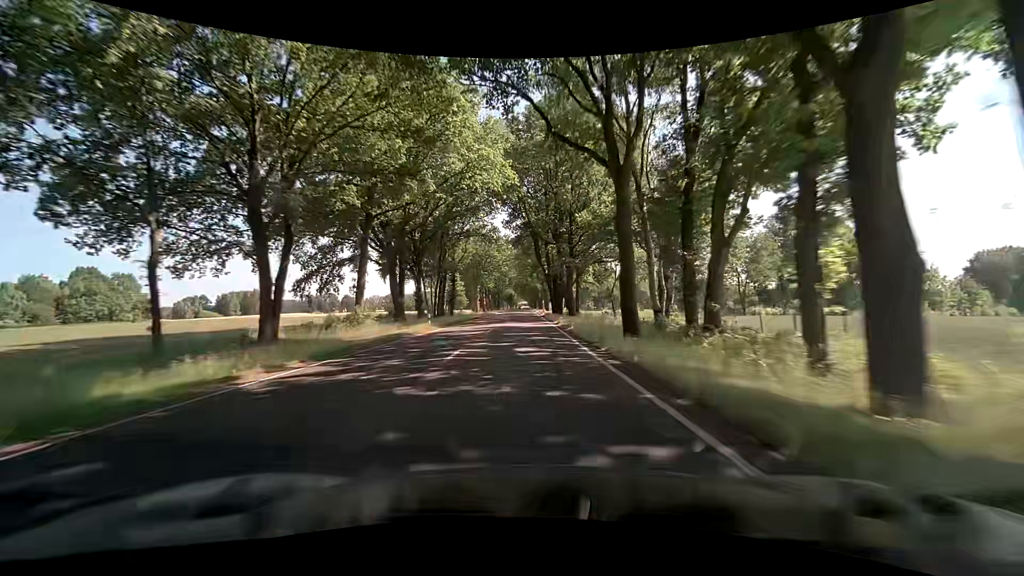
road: primary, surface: asphalt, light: Day
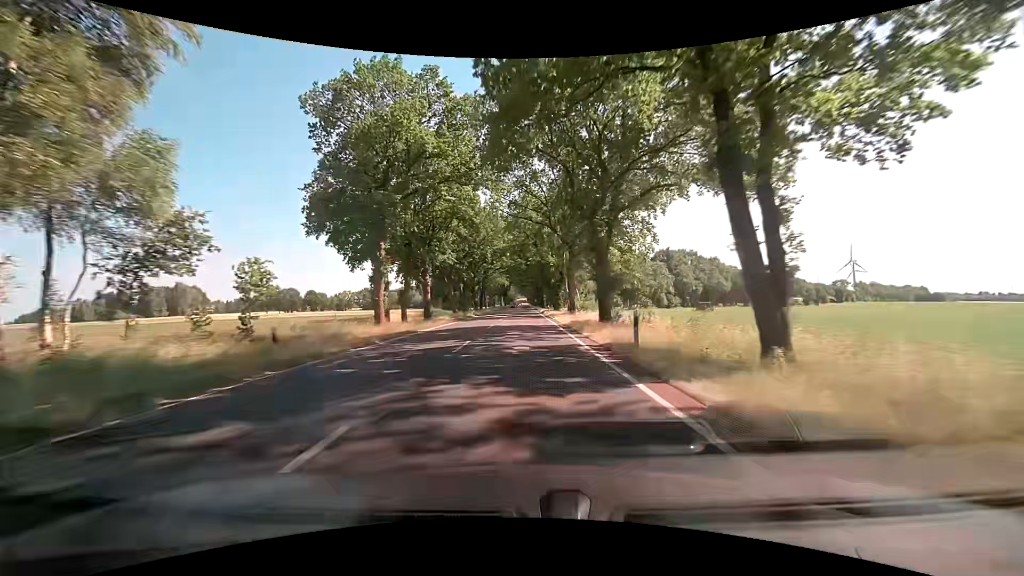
(0.0, +71.9) m; 0°
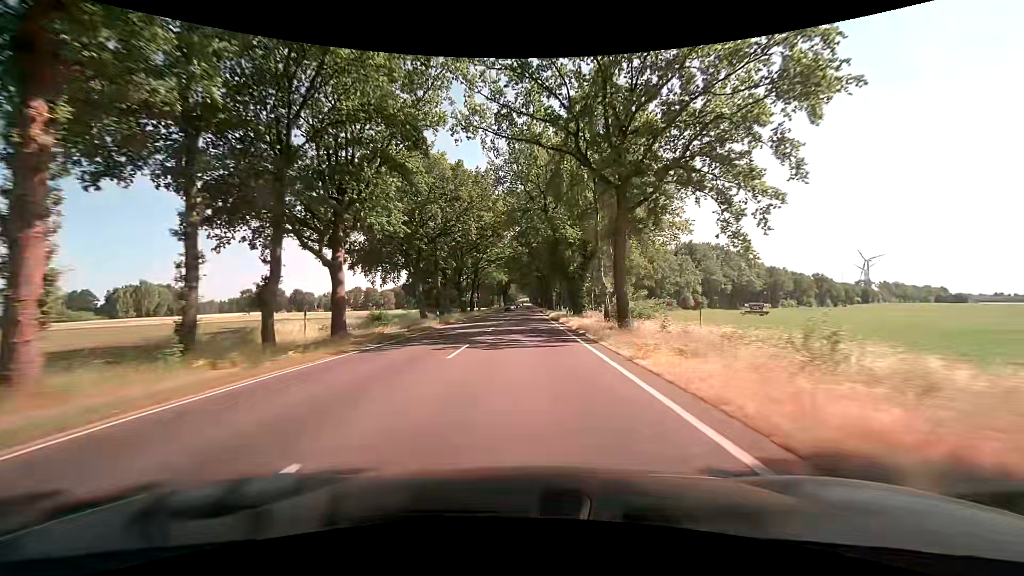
(-0.2, +25.8) m; -1°
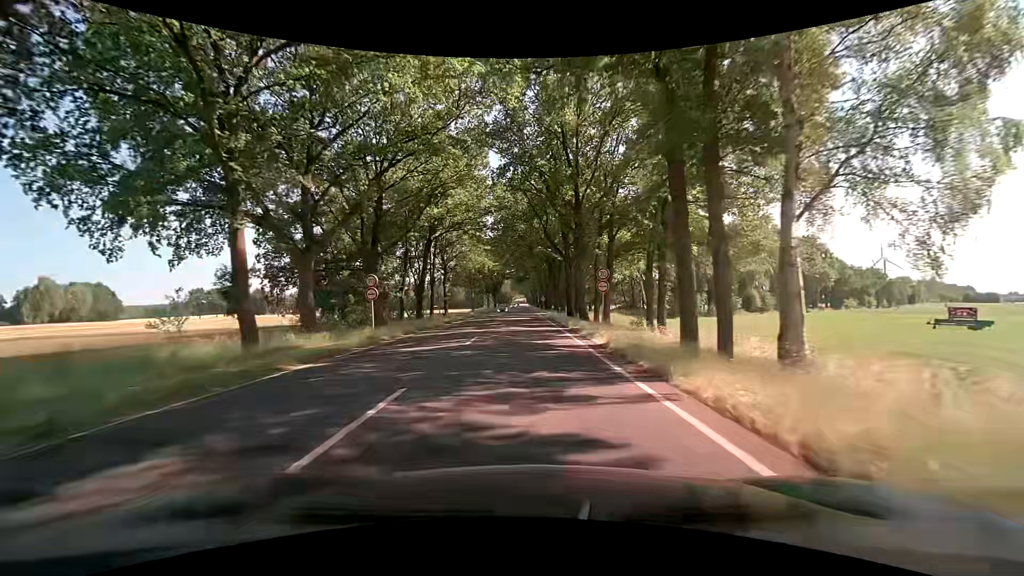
(+0.1, +45.2) m; 0°
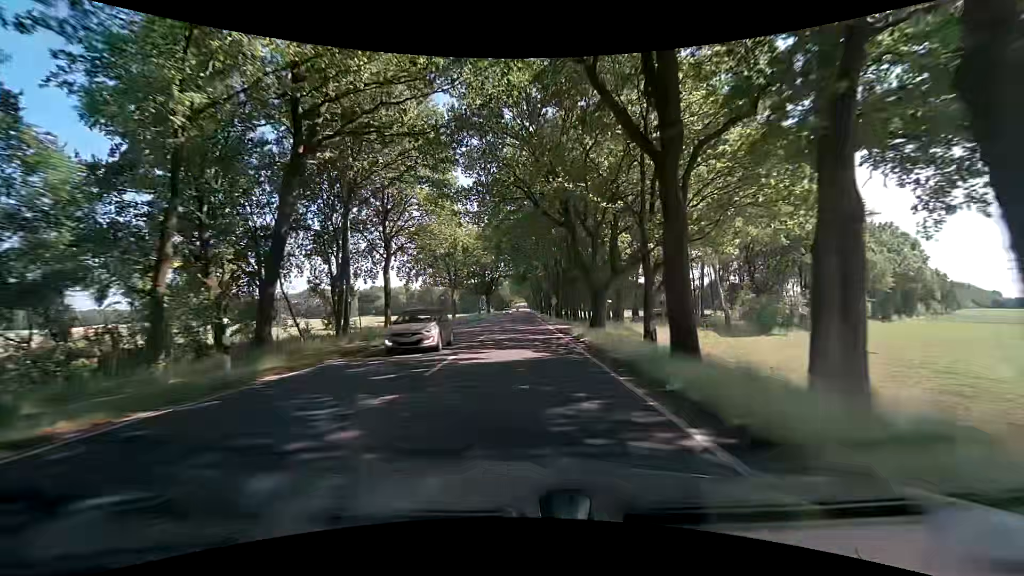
(-0.1, +31.0) m; 0°
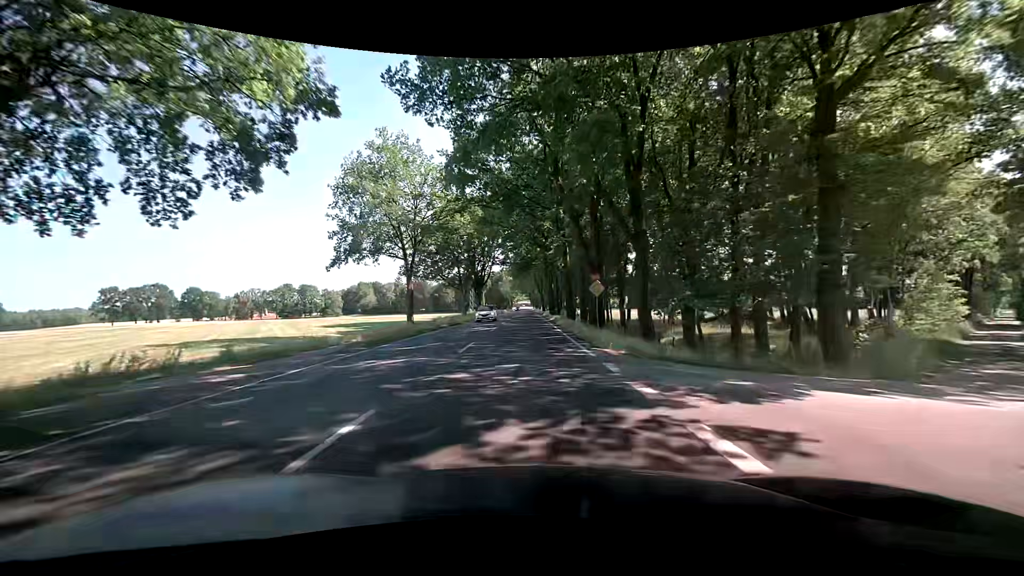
(-0.1, +32.3) m; 0°
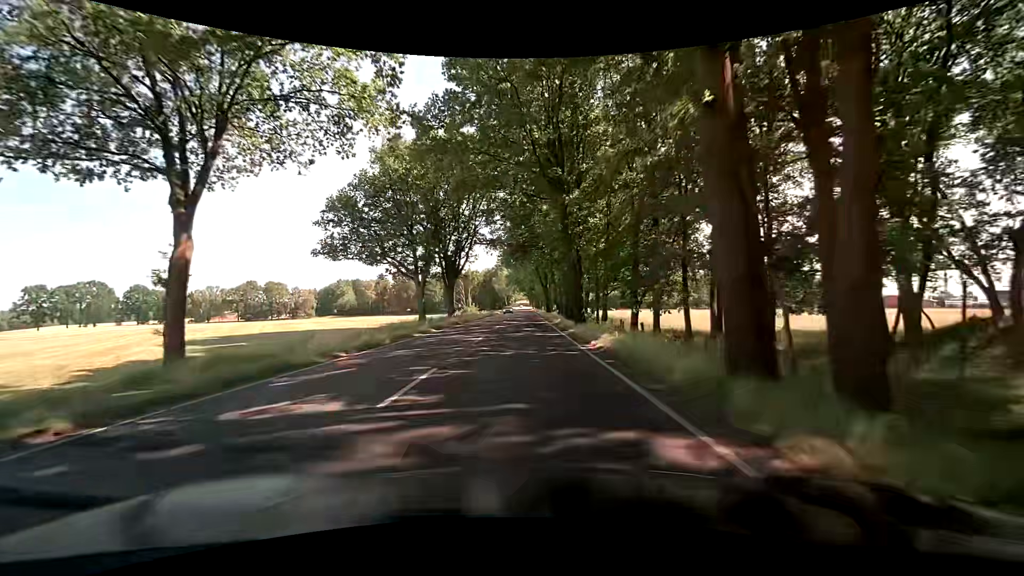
(0.0, +32.7) m; 0°
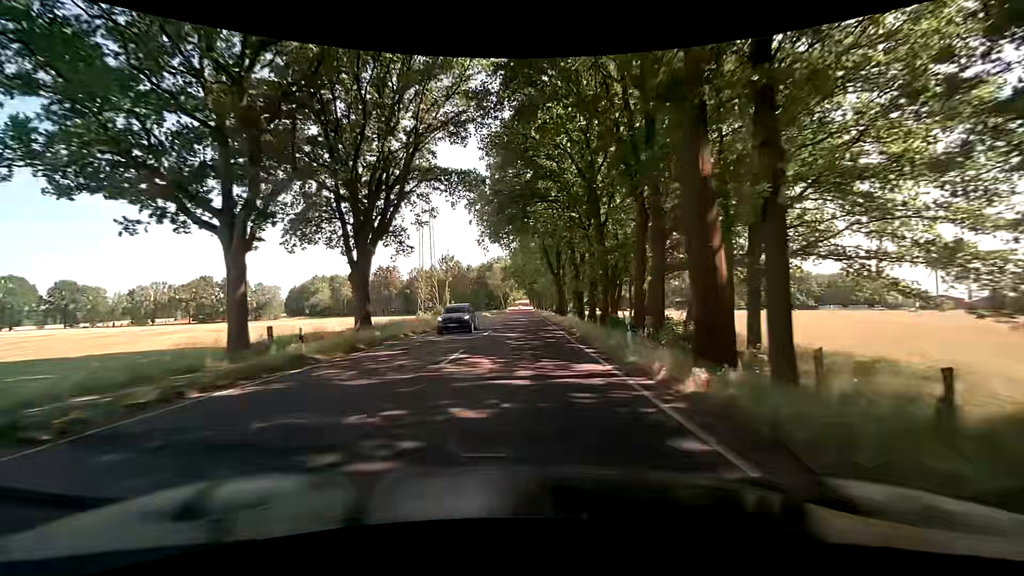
(-0.1, +32.3) m; 0°
(0, +10) (0, +20) (0, +30) (0, +40) (0, +50) (0, +60) (0, +70) (0, +80) (0, +90) (0, +100) m
